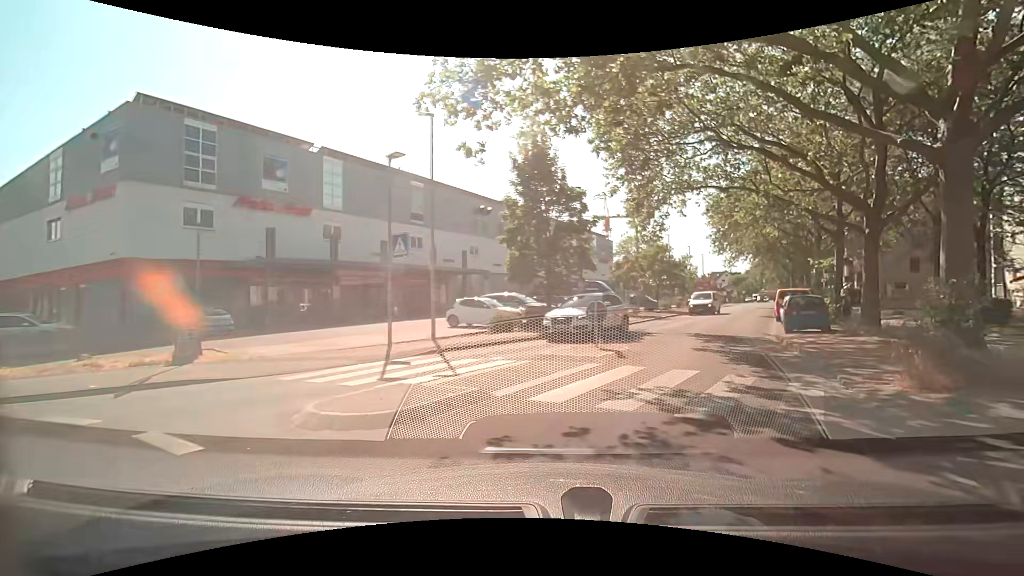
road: residential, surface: asphalt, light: Day
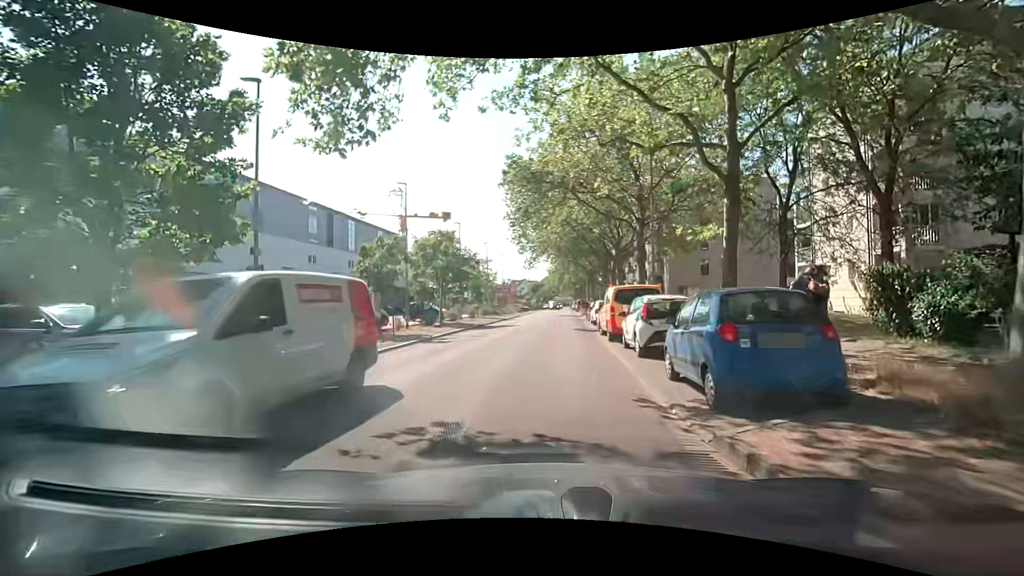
(+3.8, +14.9) m; +19°
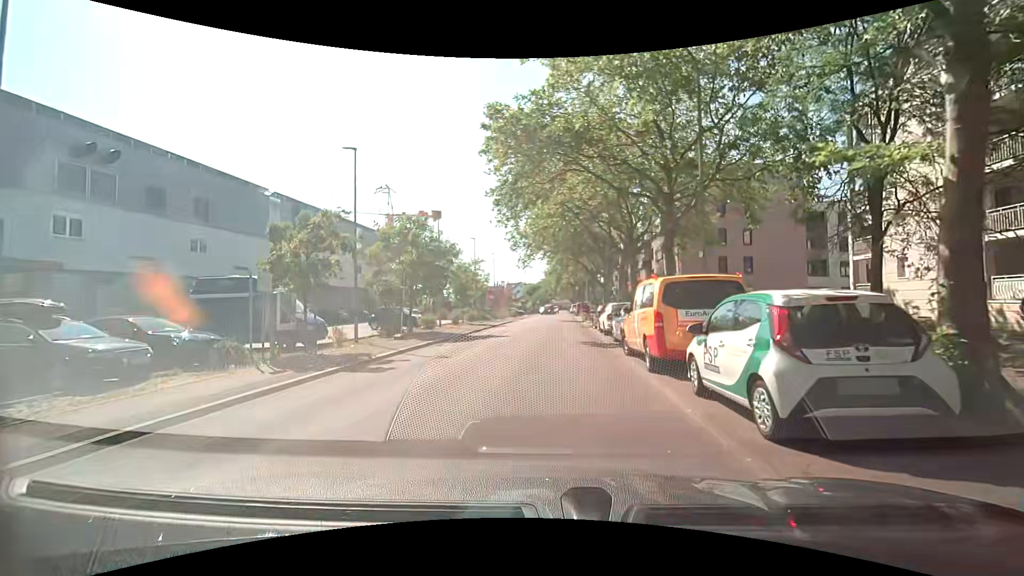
(+0.2, +7.1) m; +1°
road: unclassified
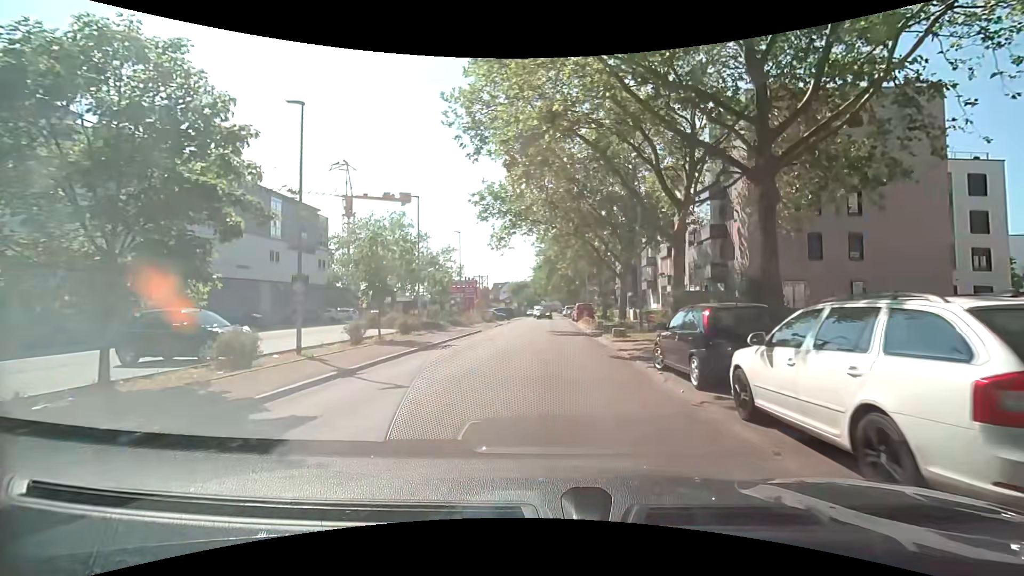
(+0.2, +18.9) m; +1°
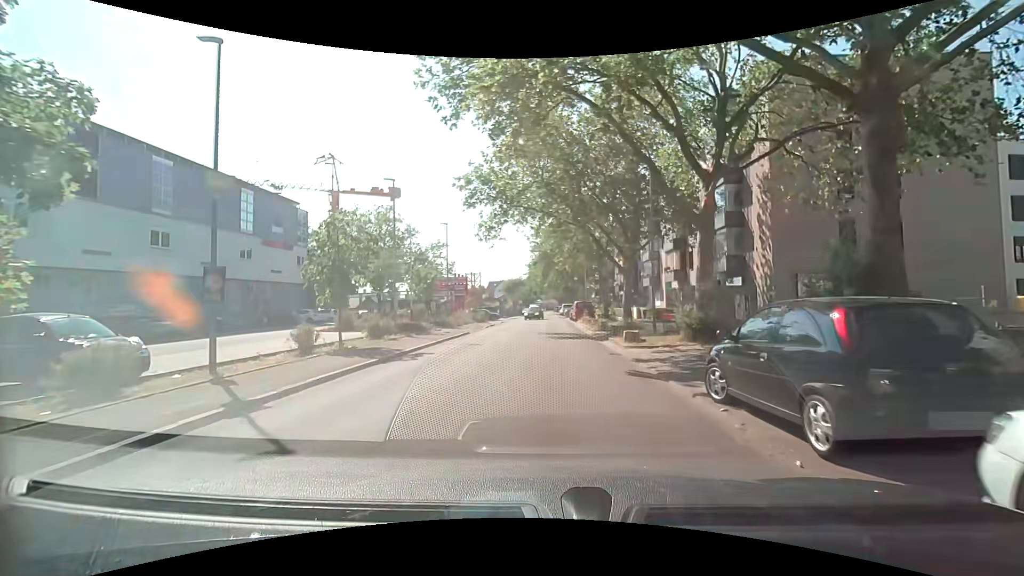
(0.0, +3.9) m; +1°
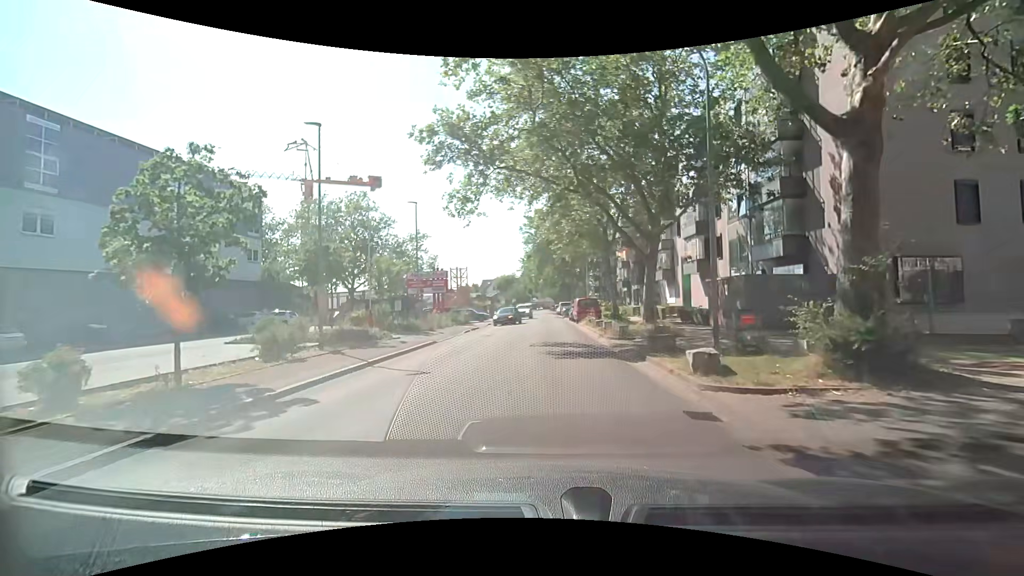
(0.0, +8.2) m; 0°
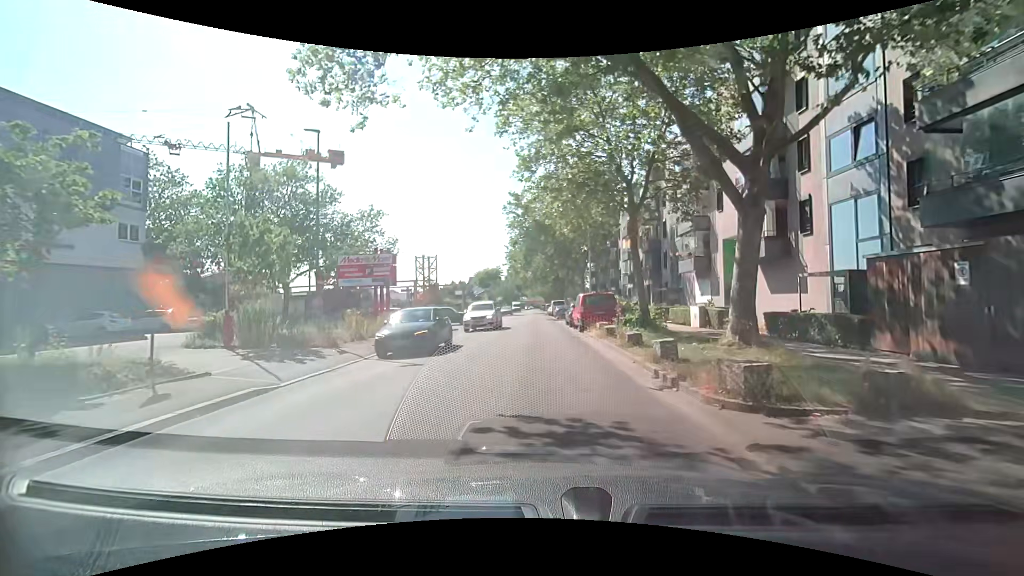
(+0.2, +12.9) m; +1°
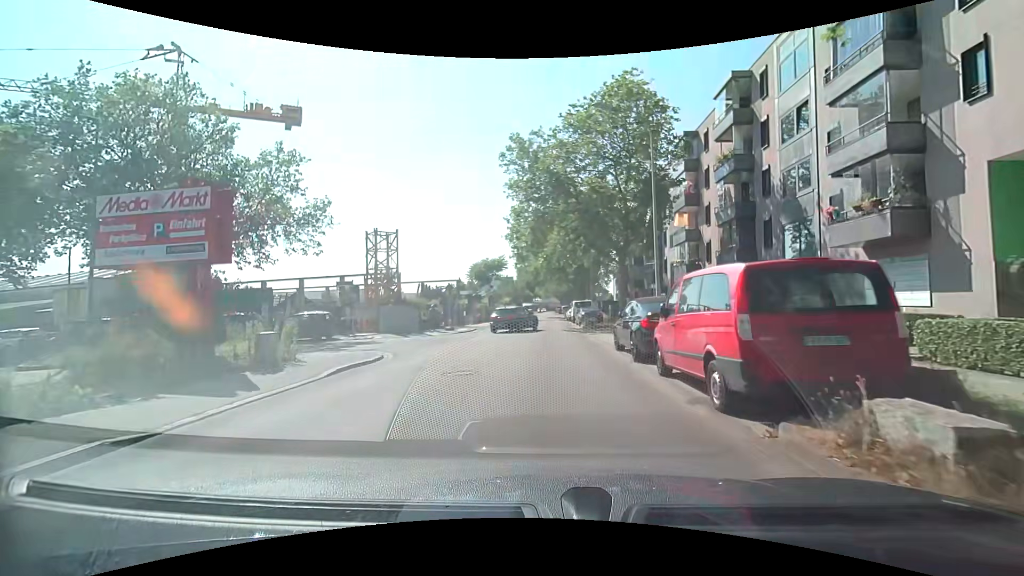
(-0.3, +17.9) m; -2°
(0, +10) (0, +20) (0, +30) (0, +40) (+1, +50) (+1, +60) (+1, +70) (+1, +80) (+2, +90) (+2, +100) m
